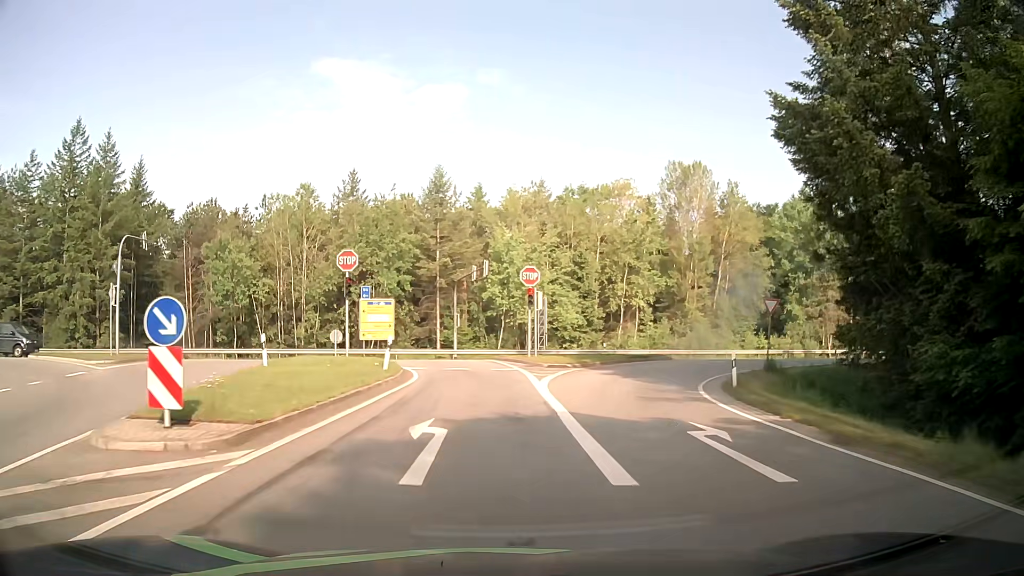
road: secondary_link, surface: asphalt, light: Day
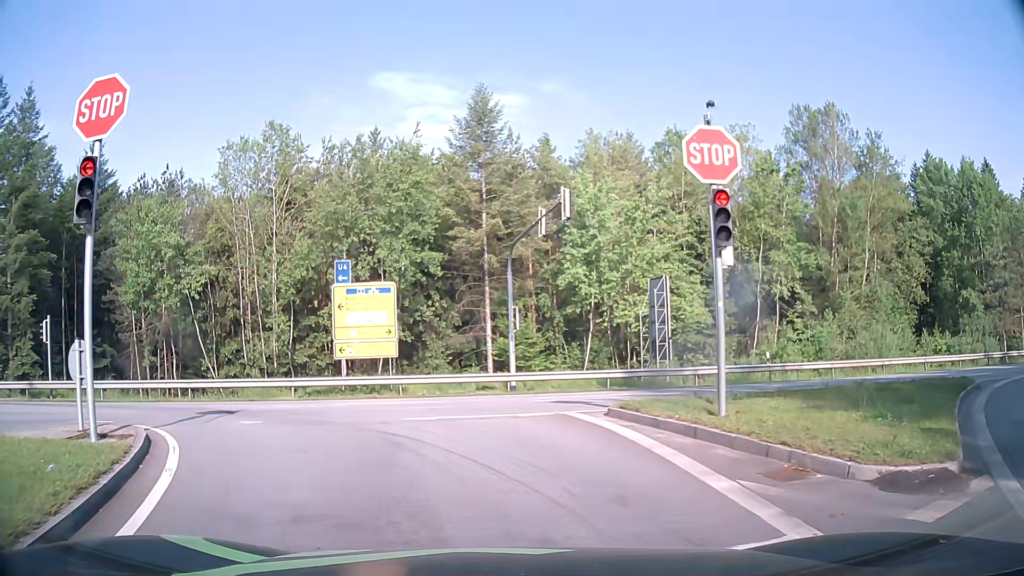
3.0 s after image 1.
(-0.9, +20.9) m; -7°
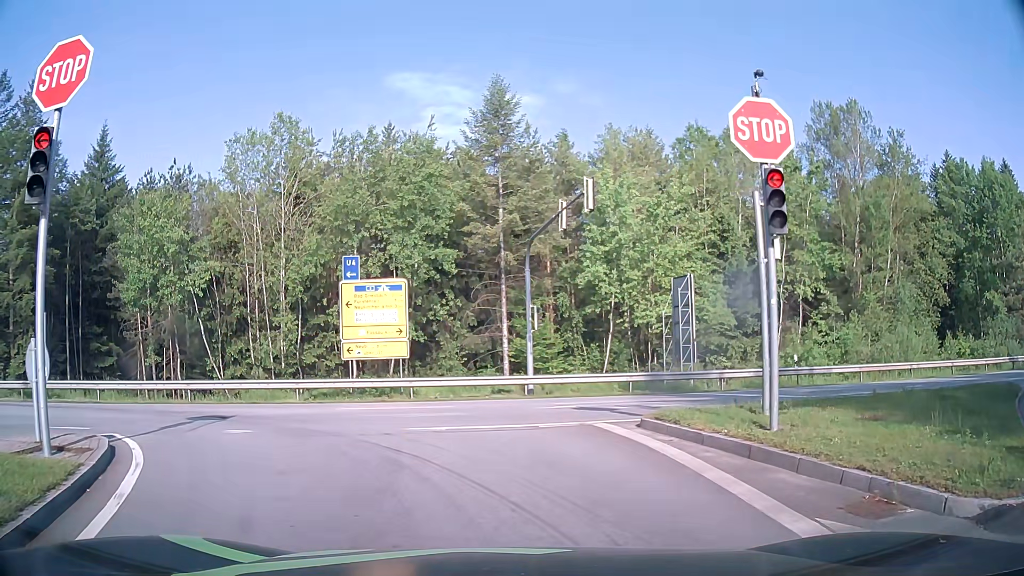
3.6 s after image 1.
(0.0, +1.2) m; -3°
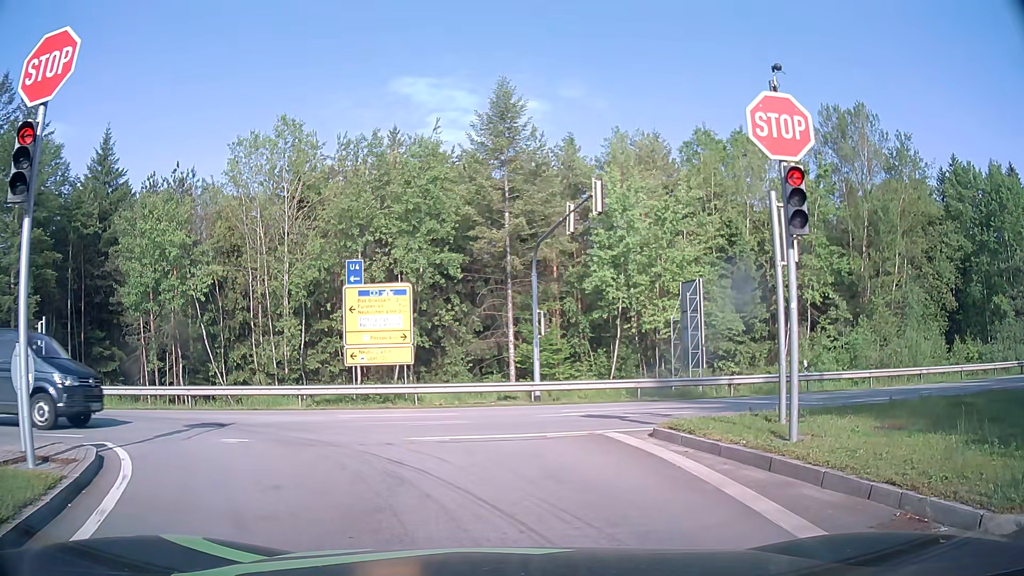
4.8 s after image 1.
(0.0, +0.4) m; 0°
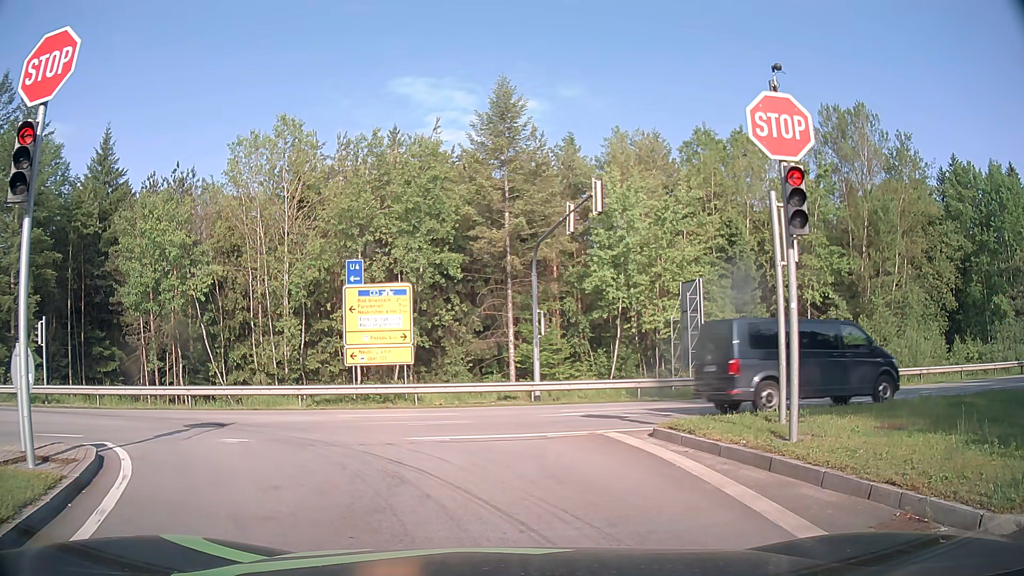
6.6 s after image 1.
(0.0, 0.0) m; 0°
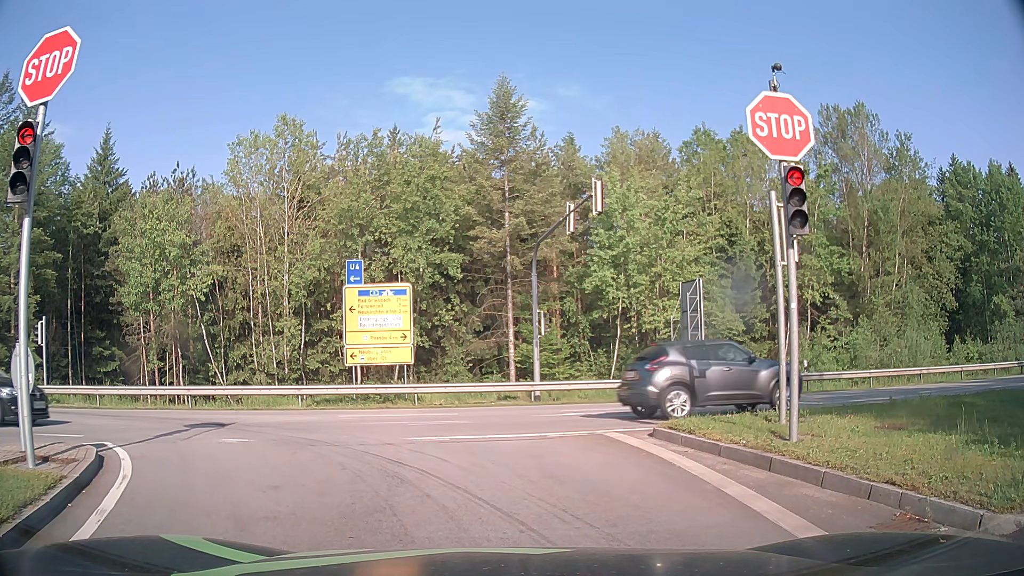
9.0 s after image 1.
(0.0, 0.0) m; 0°
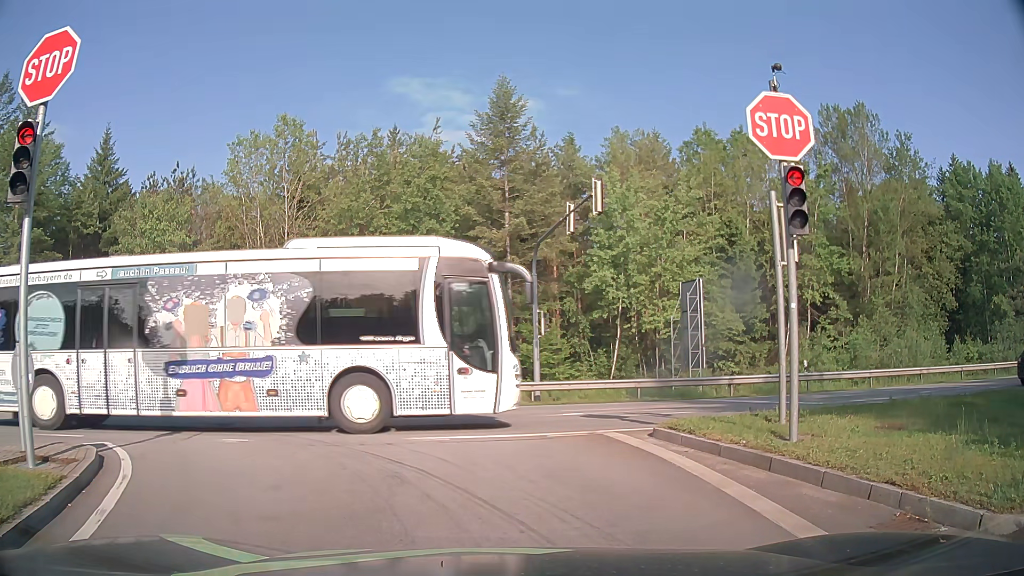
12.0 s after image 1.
(0.0, 0.0) m; 0°
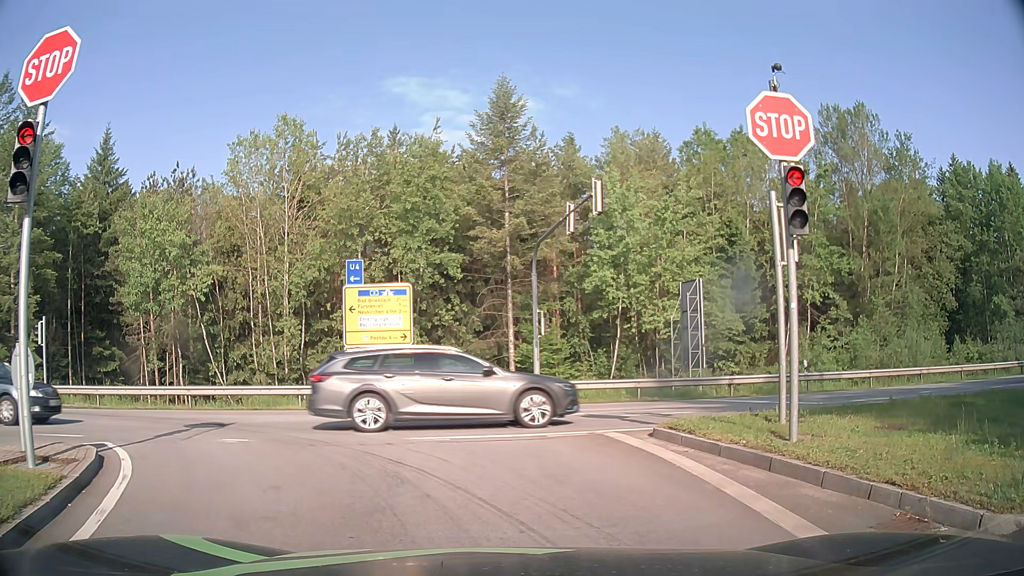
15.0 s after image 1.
(0.0, 0.0) m; 0°
(-1, +10) (-7, +17) (-17, +20) (-27, +20) (-37, +19) (-47, +18) (-57, +18) (-67, +18) (-77, +18) (-87, +18) m
